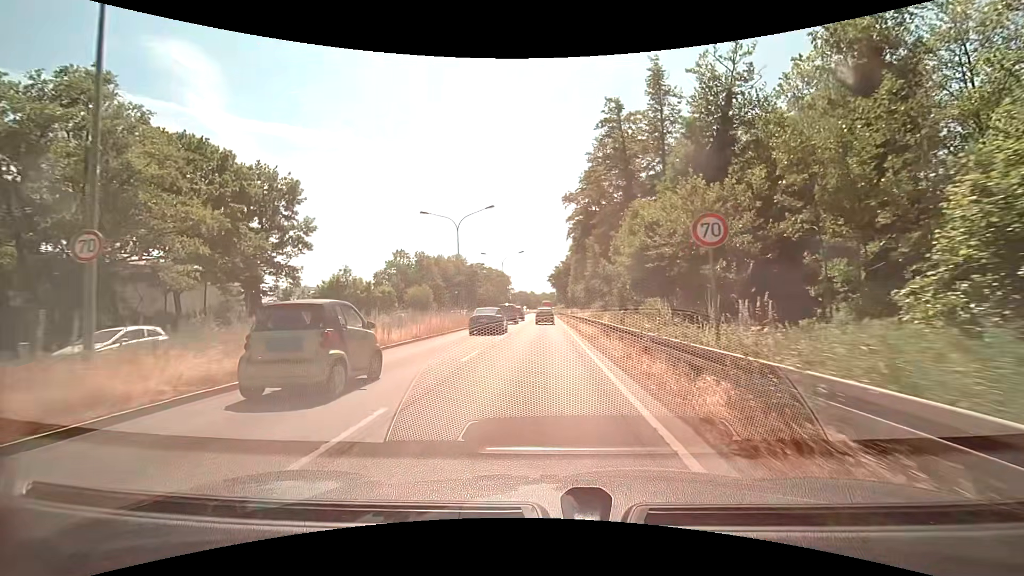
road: primary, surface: asphalt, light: Day
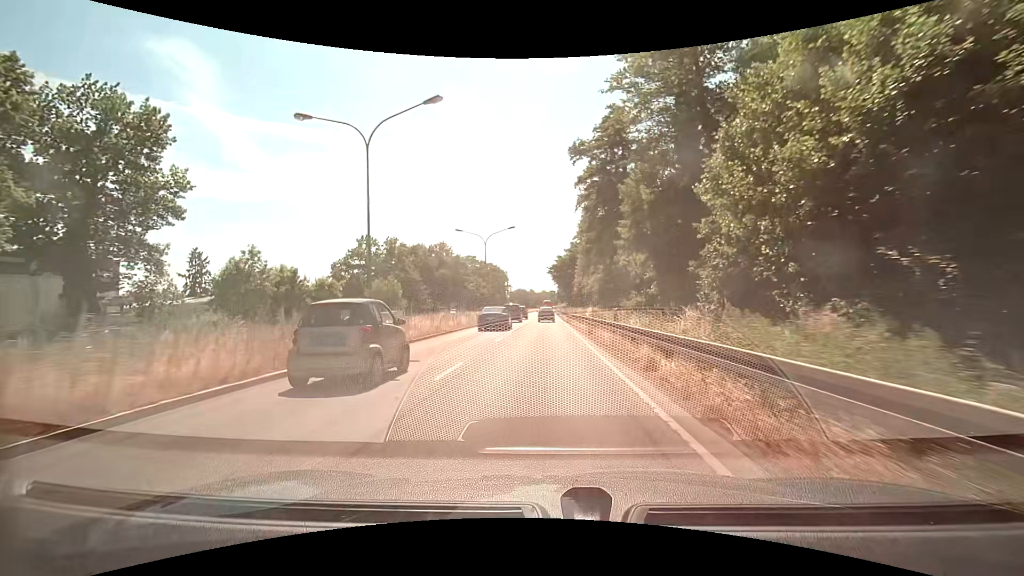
(-0.1, +21.9) m; 0°
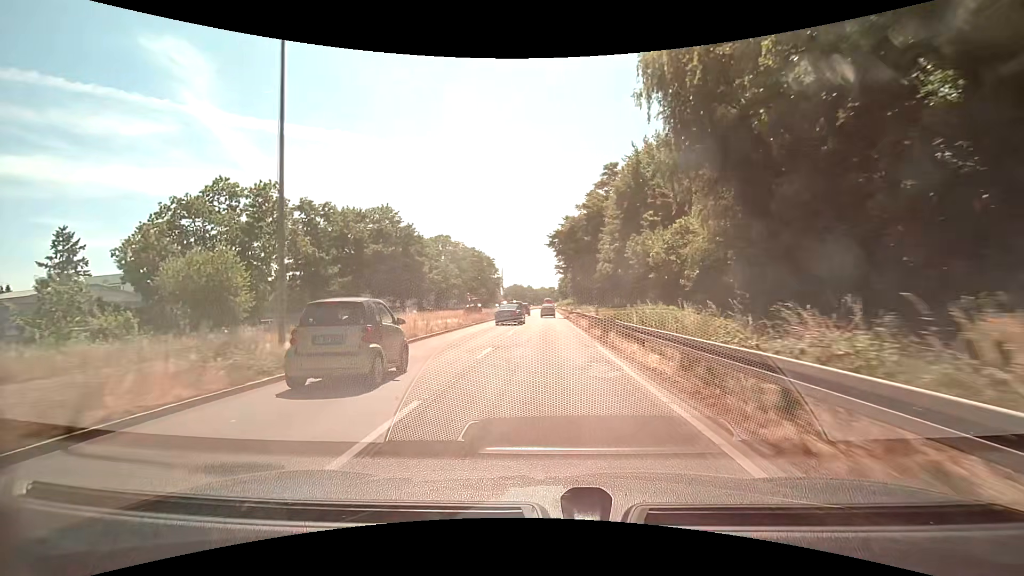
(-0.2, +41.5) m; 0°
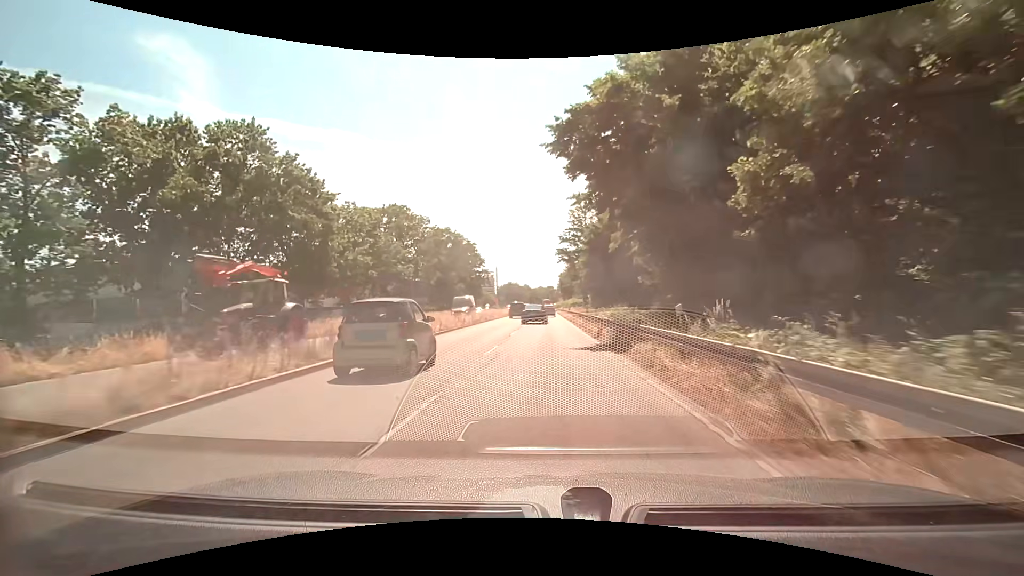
(+0.2, +35.5) m; 0°
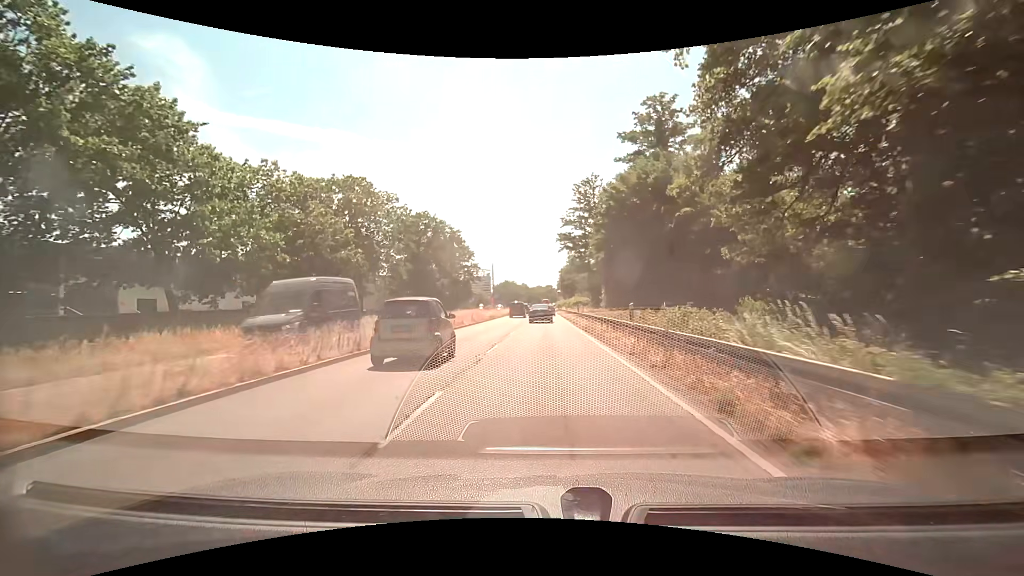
(0.0, +17.9) m; 0°
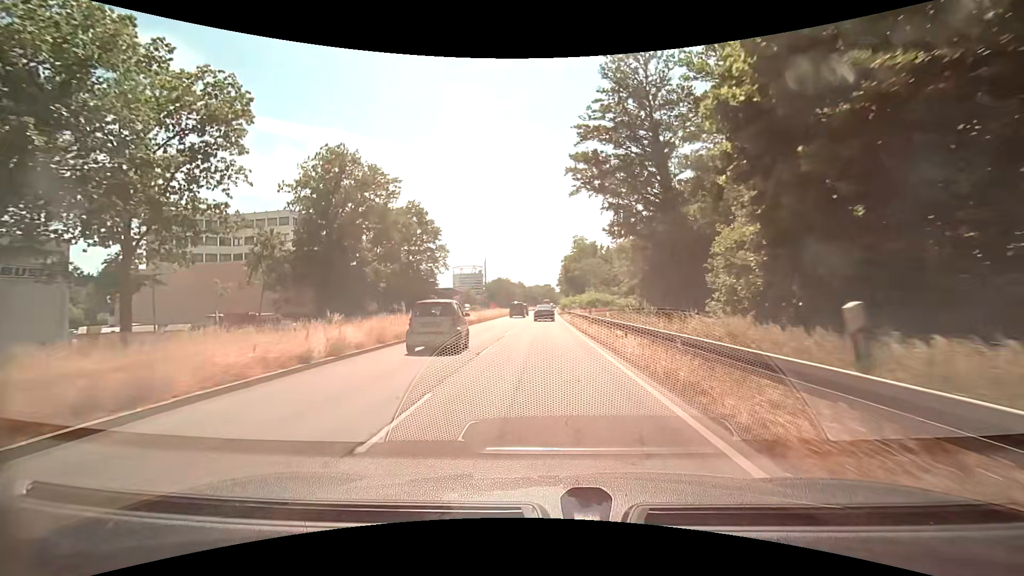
(+0.1, +36.3) m; 0°
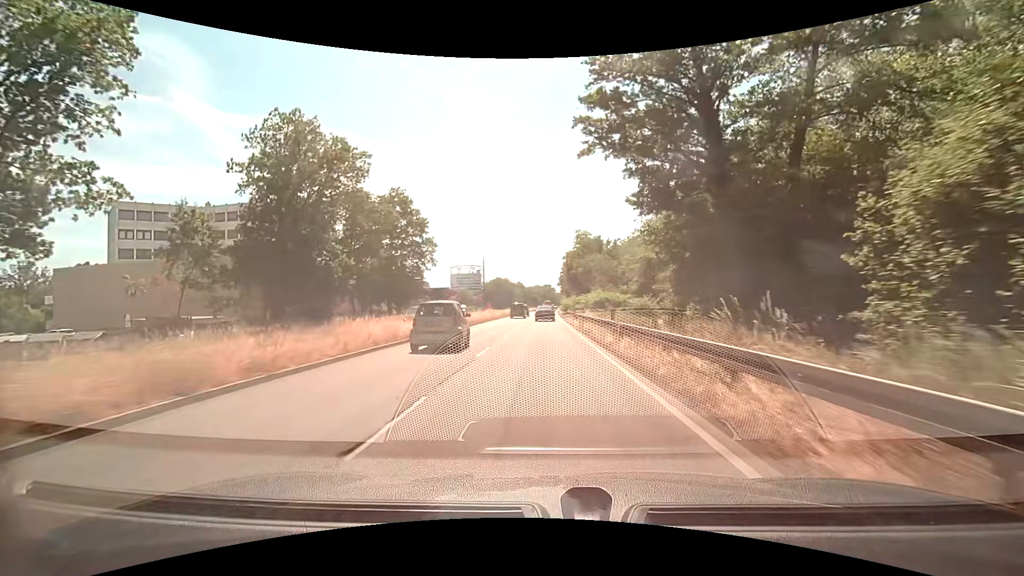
(0.0, +9.2) m; 0°
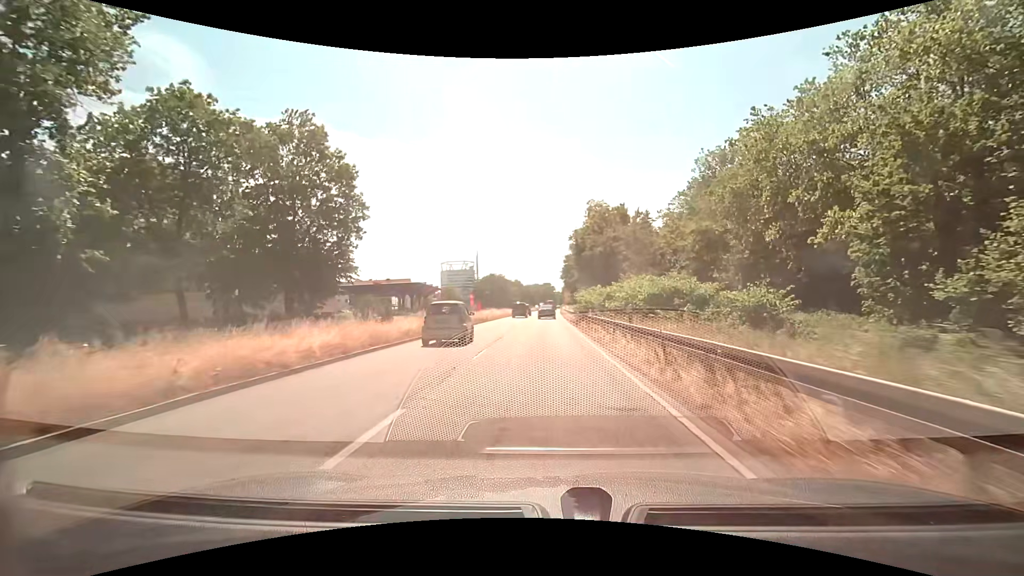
(+0.1, +28.0) m; 0°
